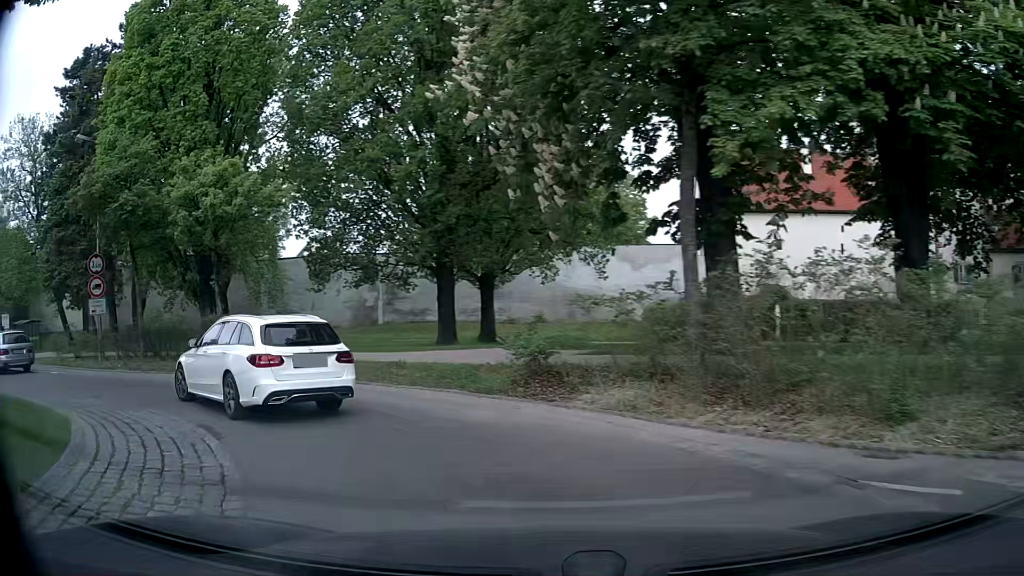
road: secondary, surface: asphalt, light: Day
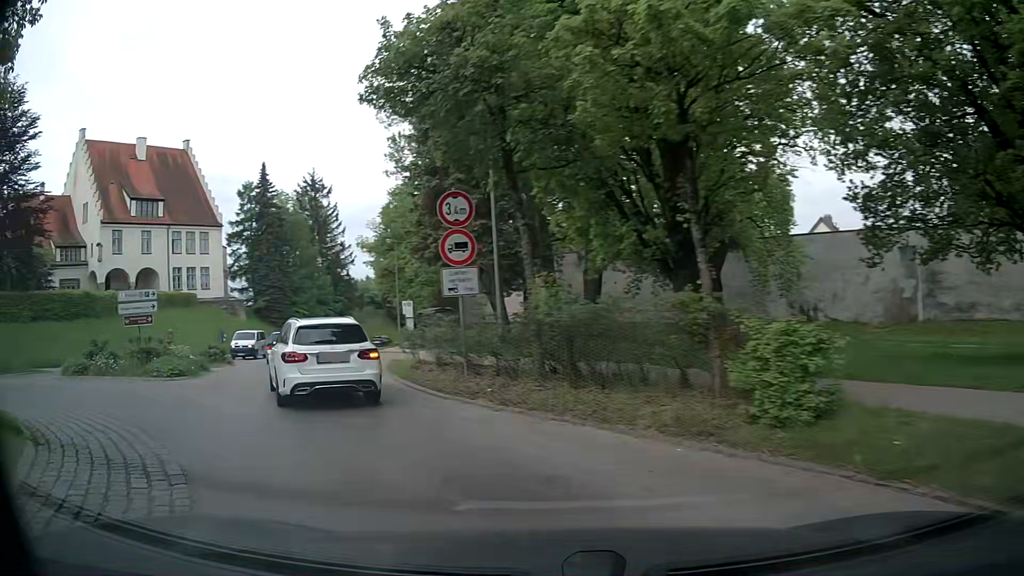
(-4.0, +10.6) m; -43°
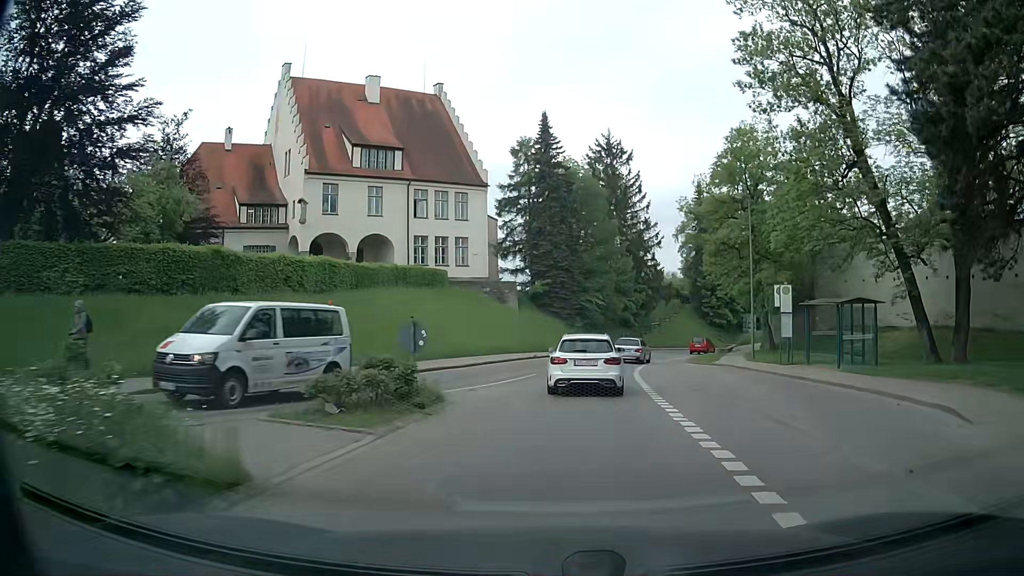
(-6.4, +18.2) m; -23°
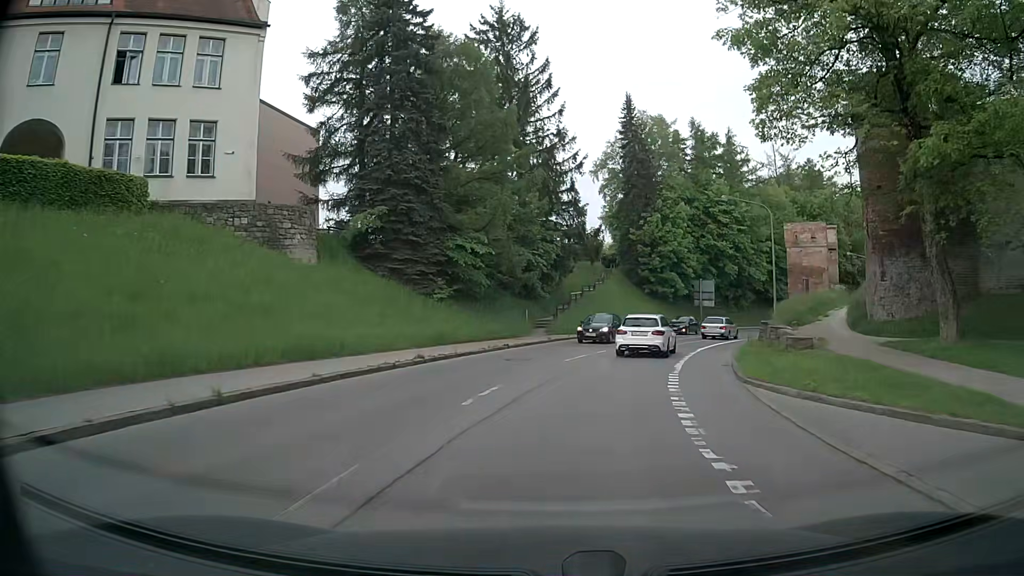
(+2.1, +31.1) m; +9°
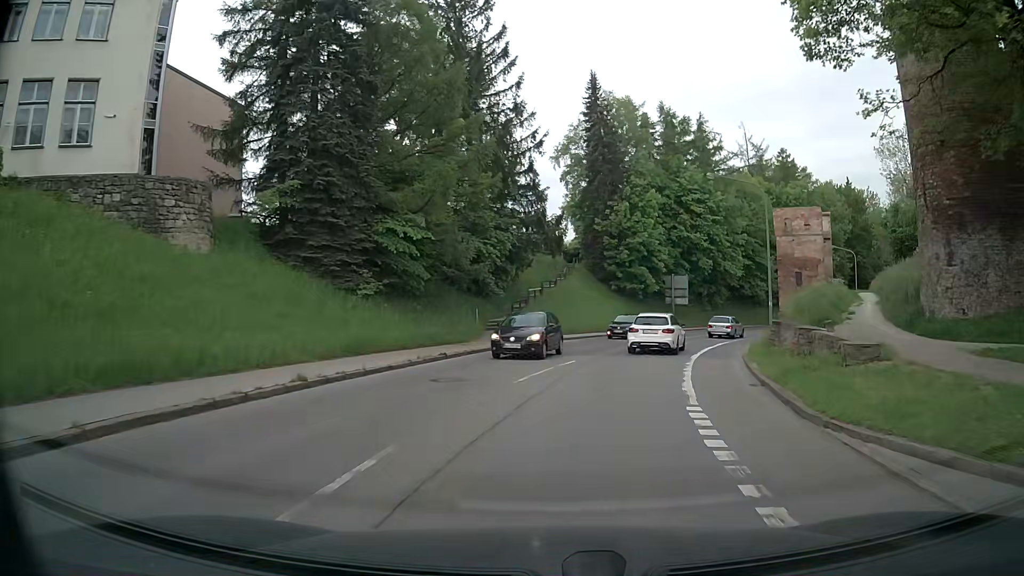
(+0.1, +6.6) m; +3°
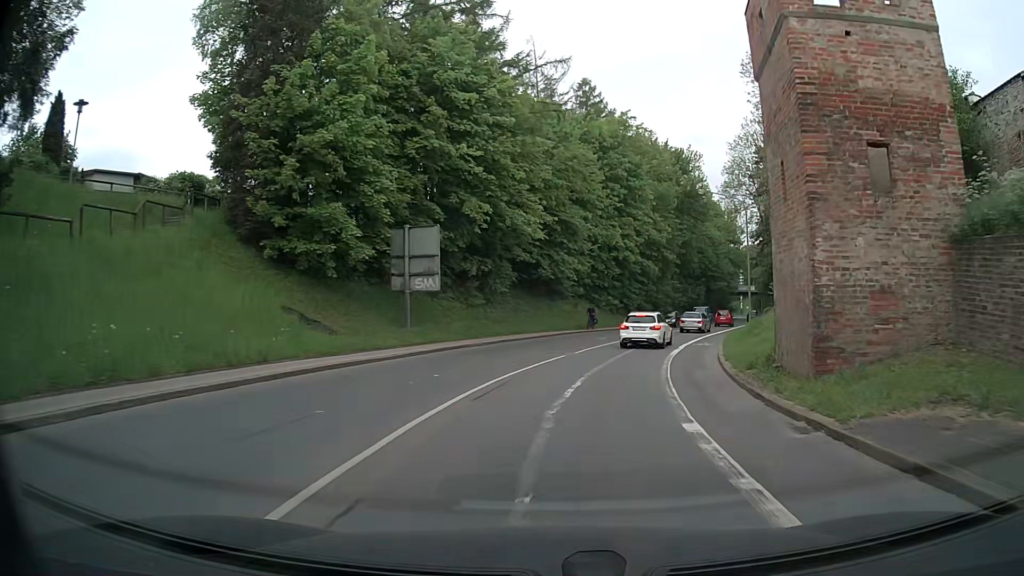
(+6.6, +34.0) m; +21°
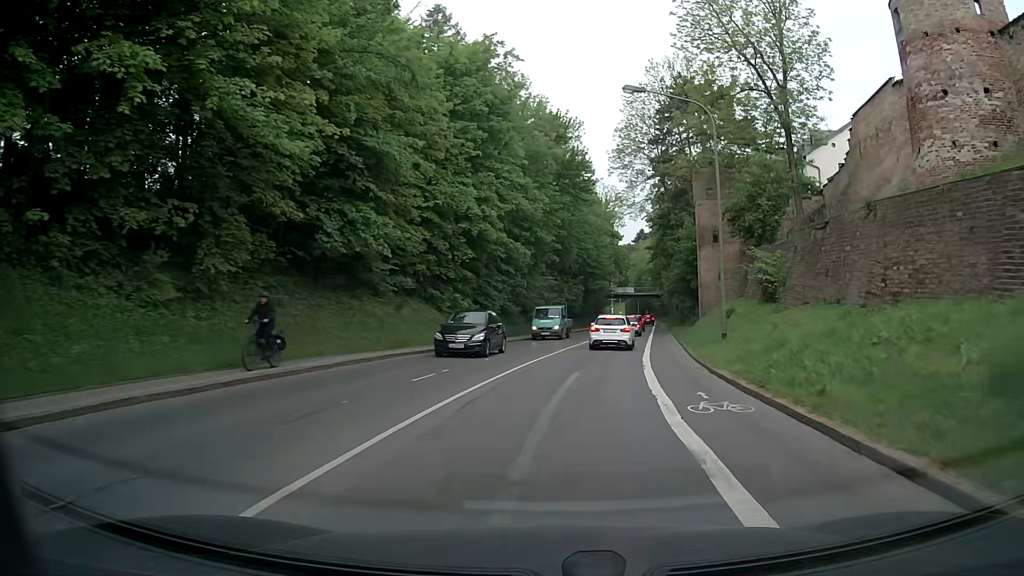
(+2.2, +21.4) m; +11°
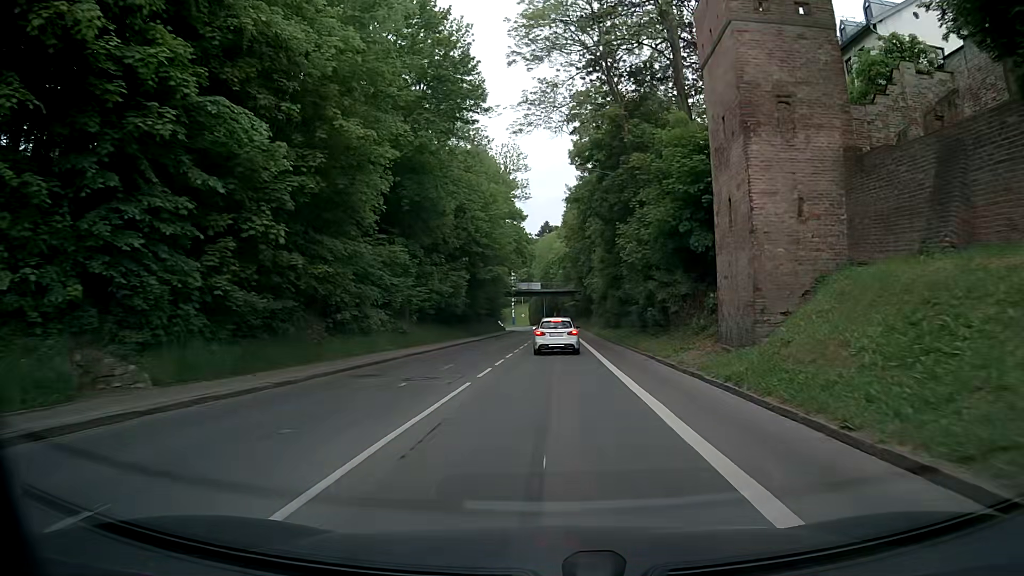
(+3.0, +30.1) m; +9°
(0, +10) (0, +20) (0, +30) (0, +40) (0, +50) (+1, +60) (+1, +70) (+1, +80) (+1, +90) (+1, +100) m
